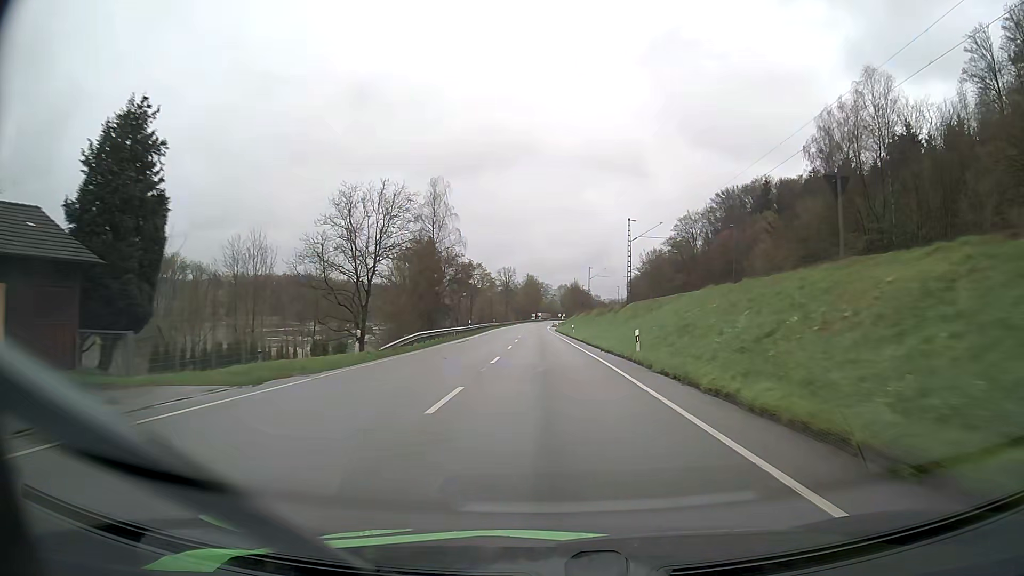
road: primary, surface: asphalt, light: Day
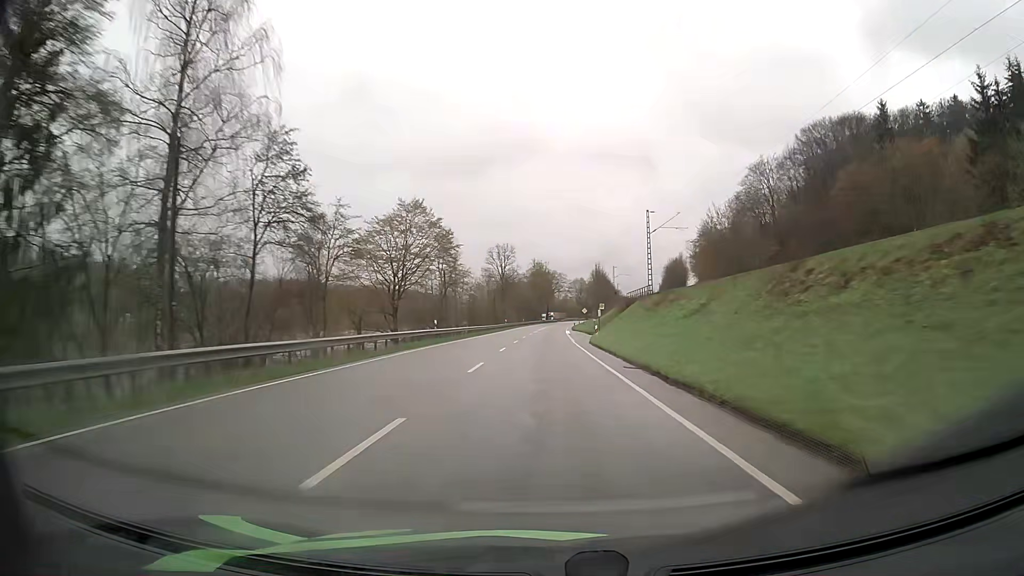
(-0.7, +66.0) m; -1°
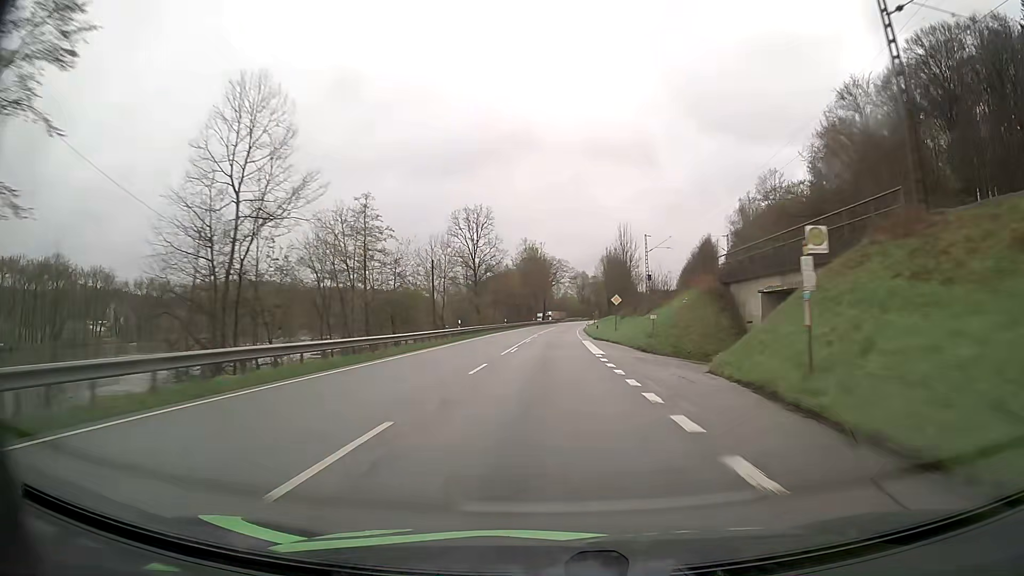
(-0.1, +49.4) m; 0°
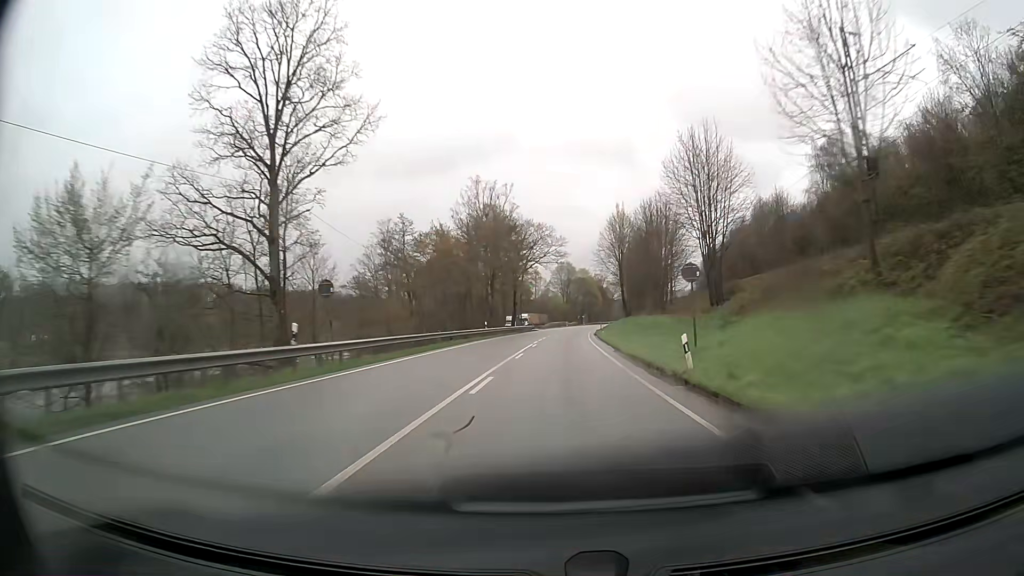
(+0.9, +65.8) m; +2°
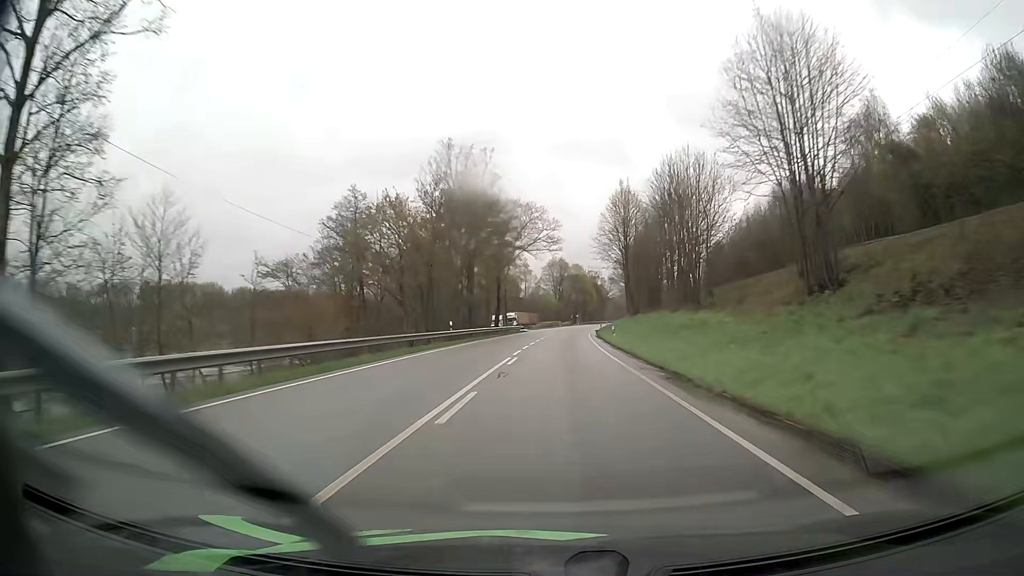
(+0.1, +16.4) m; +1°
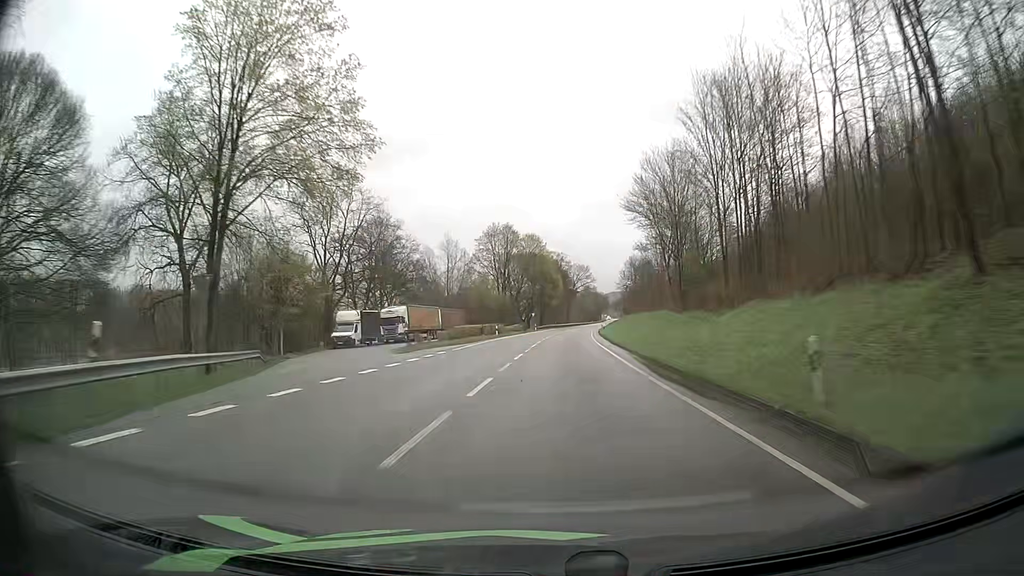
(+2.8, +82.1) m; +4°
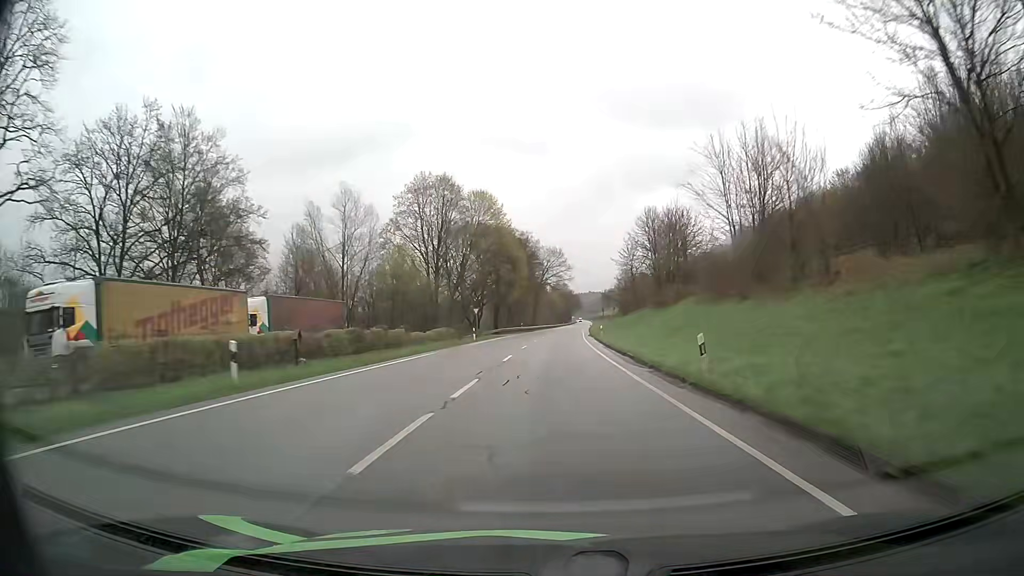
(+1.2, +49.3) m; +3°
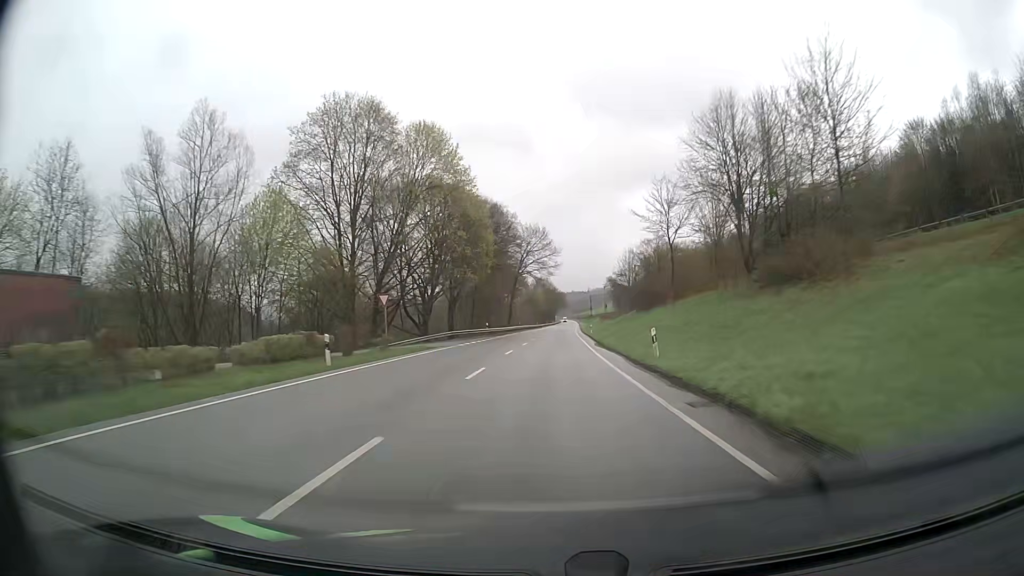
(+0.5, +32.9) m; +2°
(0, +10) (0, +20) (0, +30) (+1, +40) (+1, +50) (+1, +60) (+1, +70) (+2, +80) (+2, +90) (+2, +100) m
